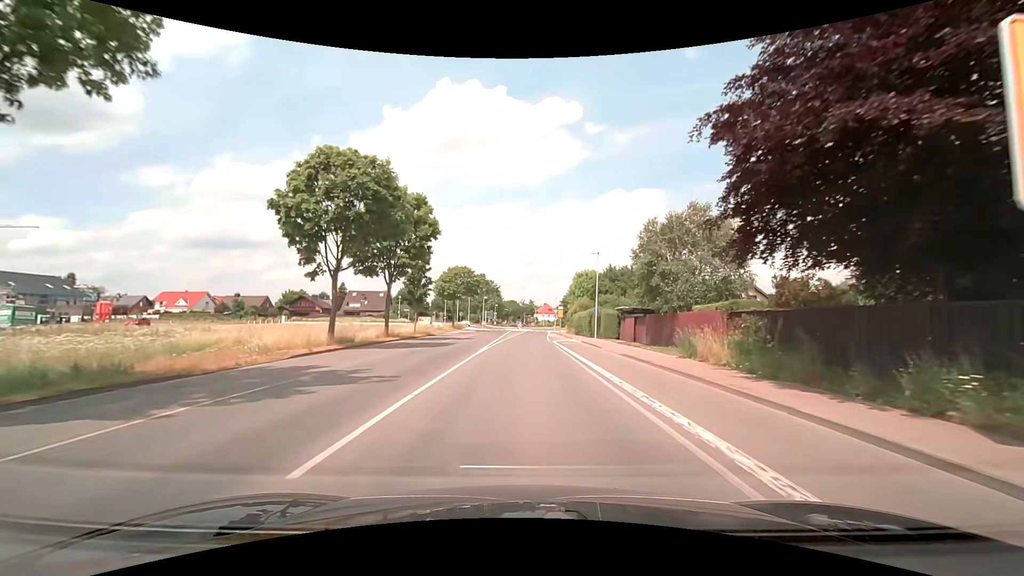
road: secondary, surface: asphalt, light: Day
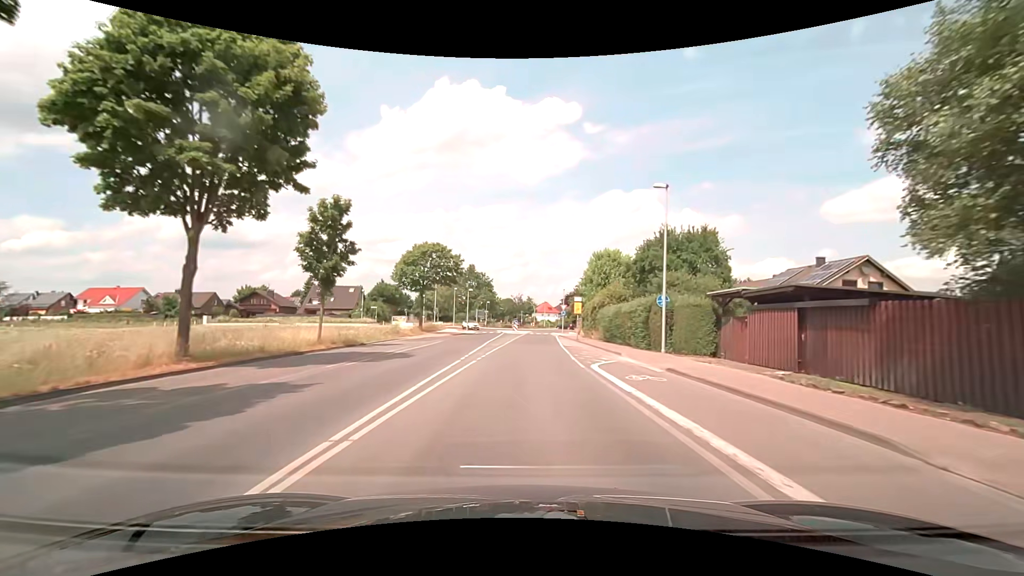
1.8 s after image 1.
(-0.1, +23.4) m; 0°
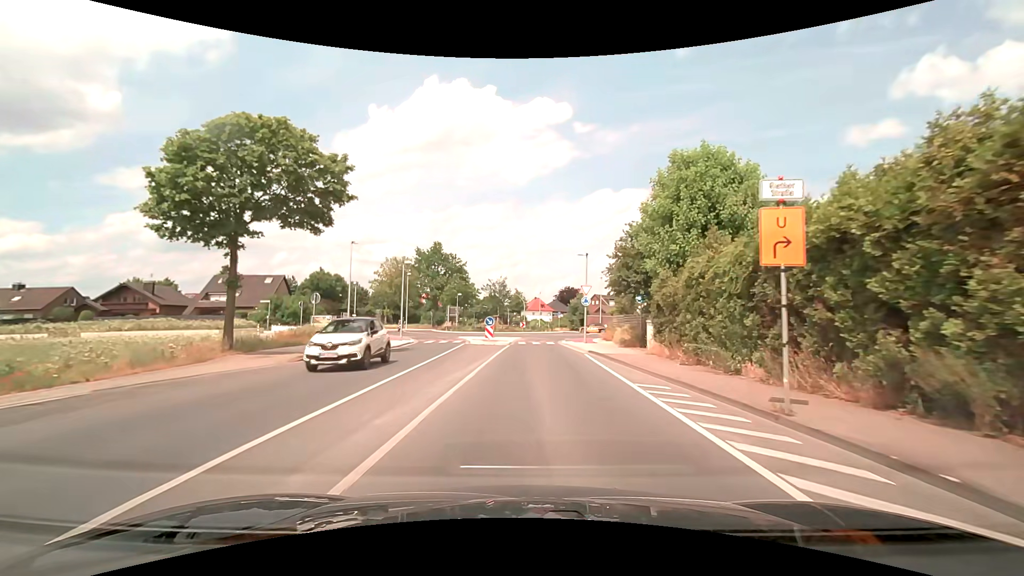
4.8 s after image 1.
(+0.4, +34.2) m; +1°
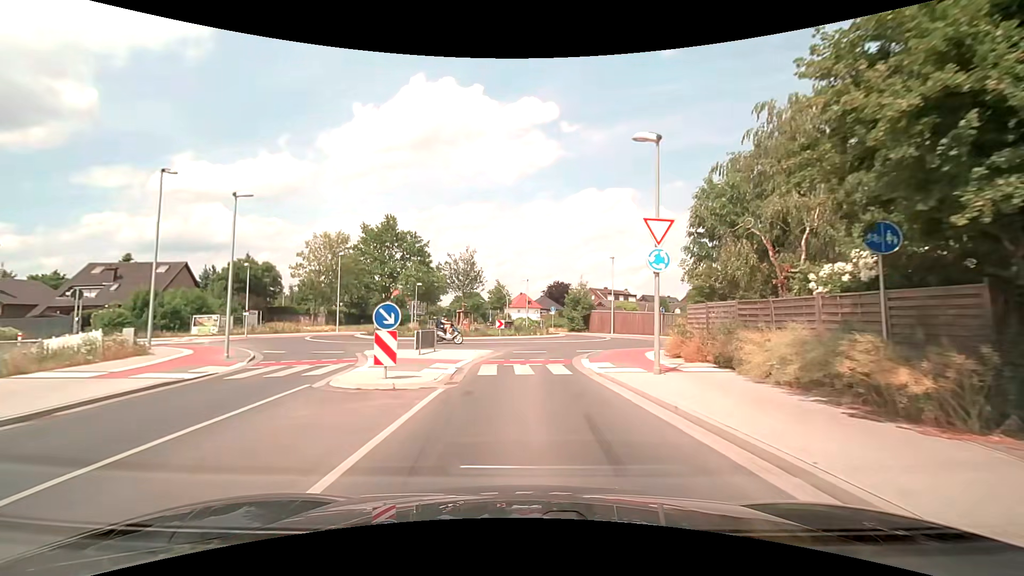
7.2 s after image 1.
(+0.5, +21.3) m; +2°
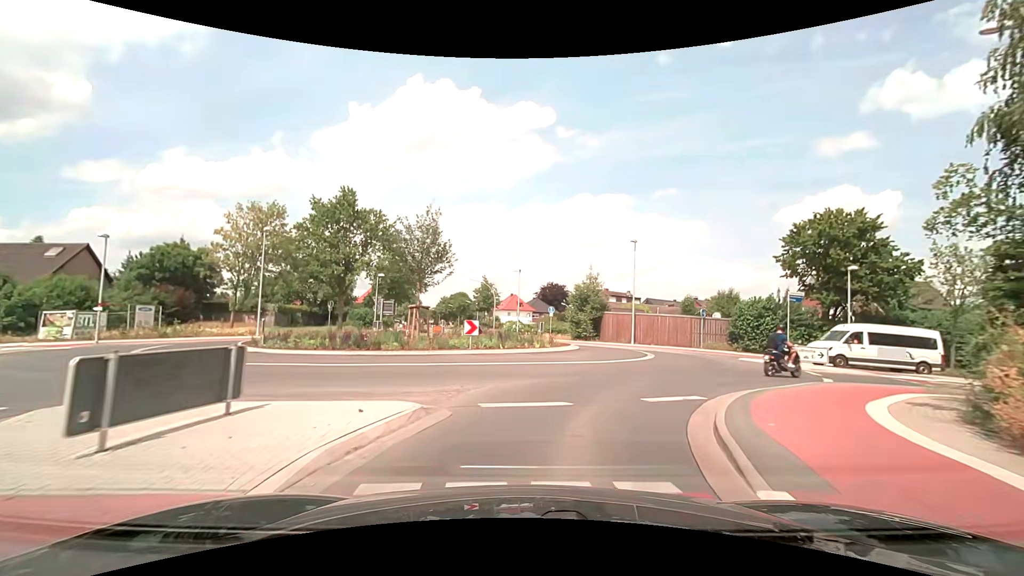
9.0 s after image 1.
(0.0, +13.6) m; 0°
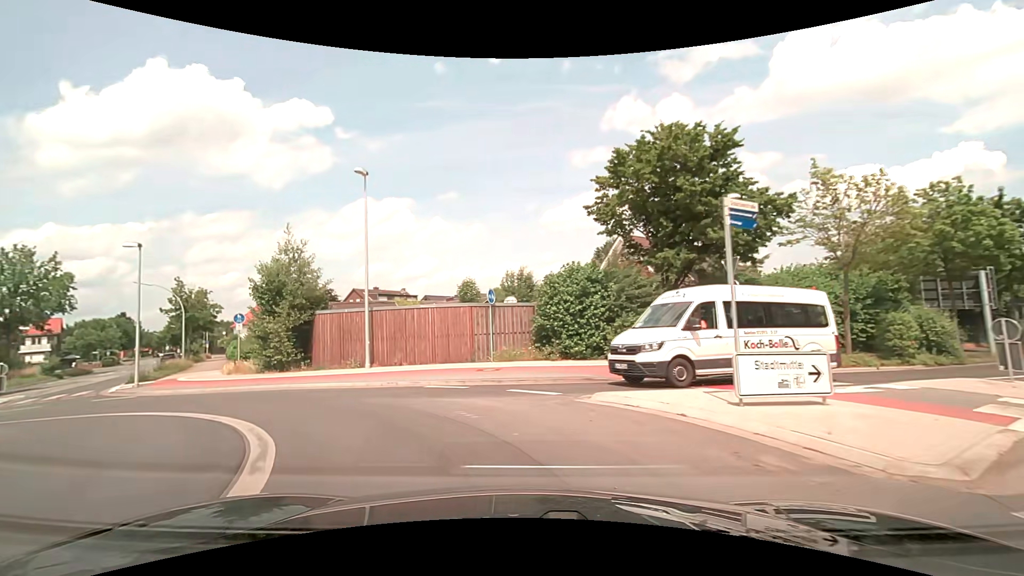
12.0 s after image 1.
(+5.6, +18.1) m; +25°
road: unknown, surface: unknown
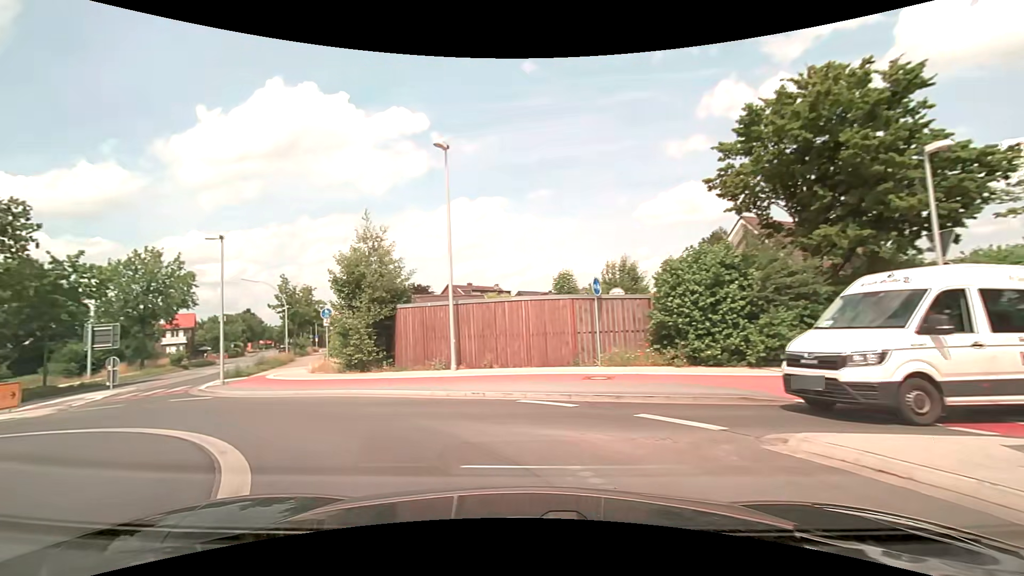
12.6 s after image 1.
(-0.3, +3.4) m; -11°
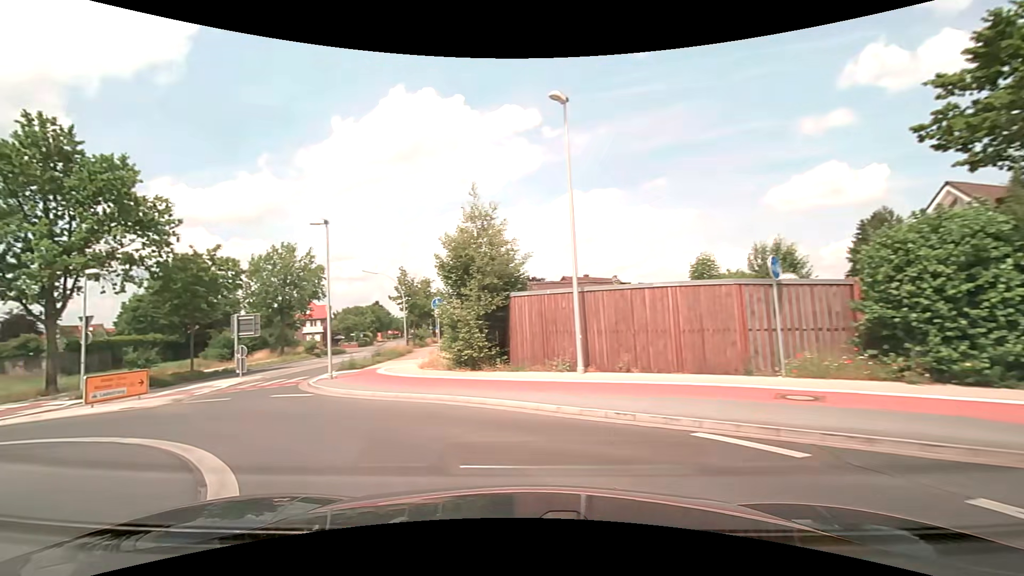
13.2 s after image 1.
(-0.4, +3.4) m; -13°
(-3, +9) (-9, +18) (-12, +27) (-13, +37) (-15, +47) (-16, +57) (-17, +67) (-18, +77) (-20, +87) (-21, +96) m
